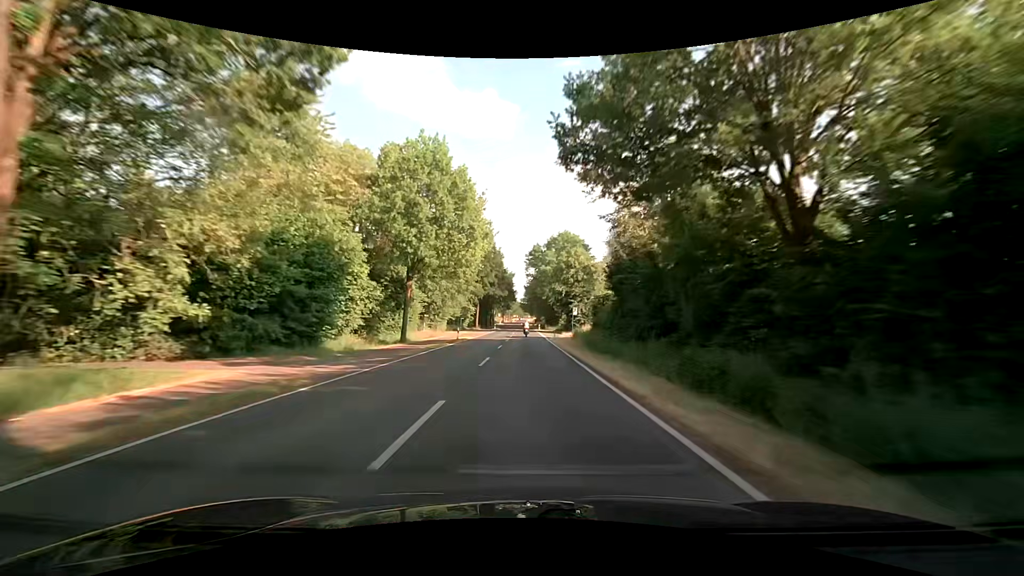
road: secondary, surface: asphalt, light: Day
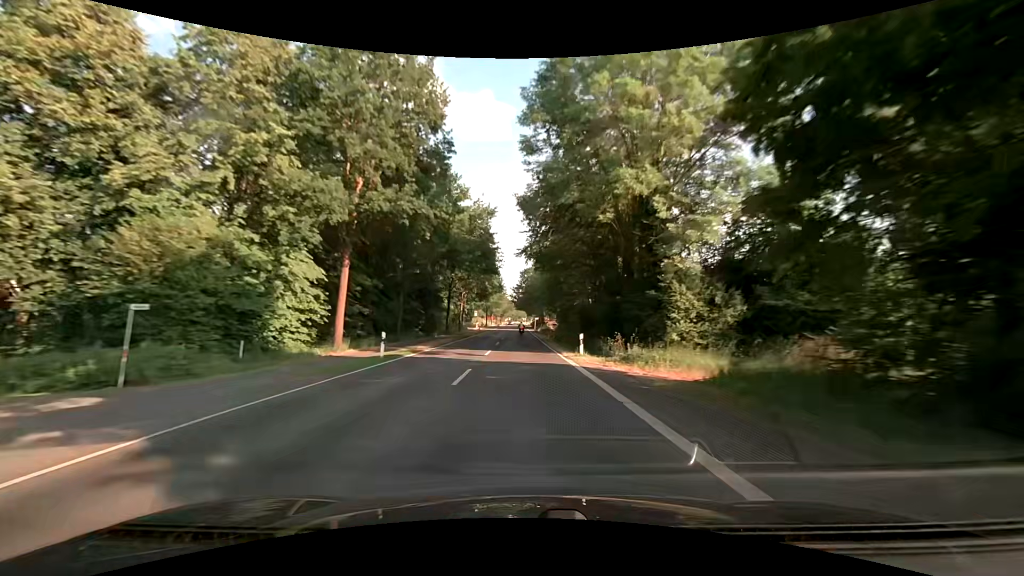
(+0.3, +72.0) m; +1°
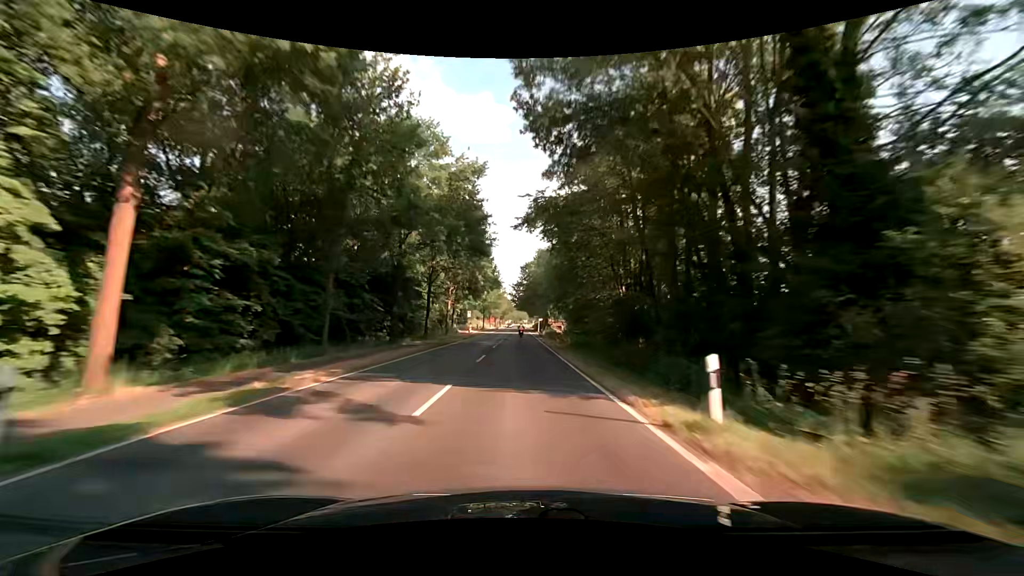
(-0.1, +14.9) m; 0°
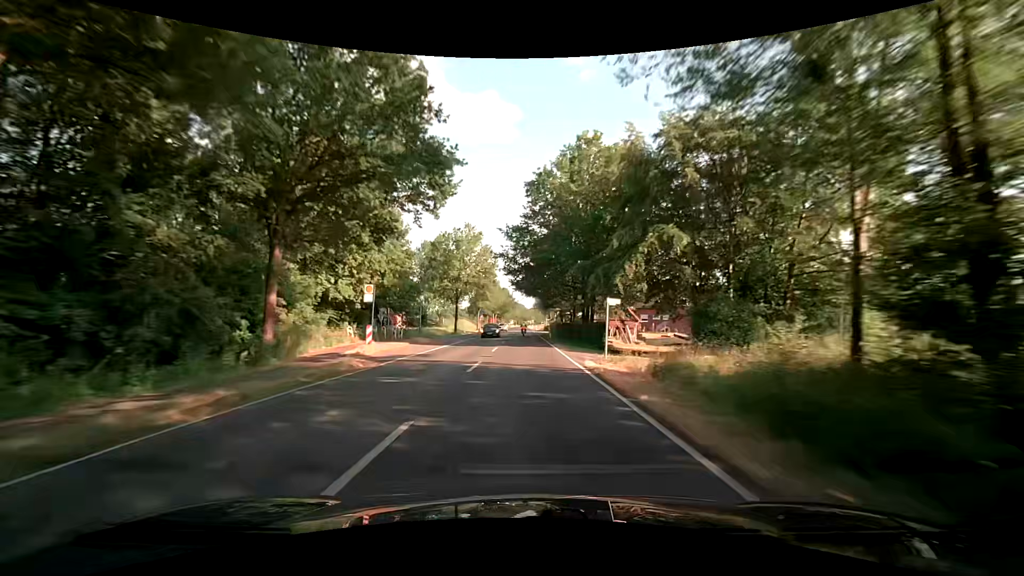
(-0.3, +60.0) m; 0°
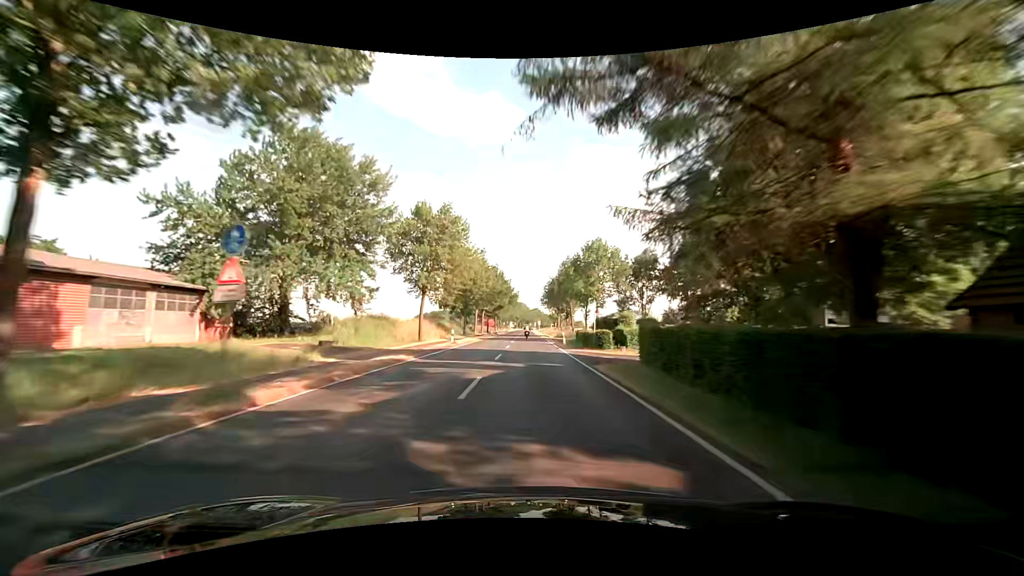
(-0.2, +59.6) m; 0°
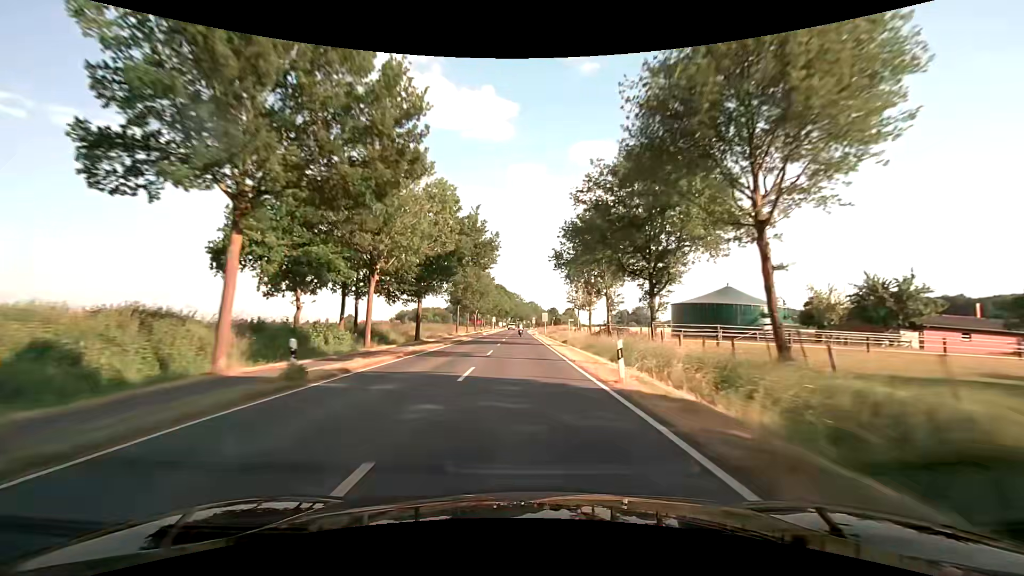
(+0.6, +74.1) m; +1°
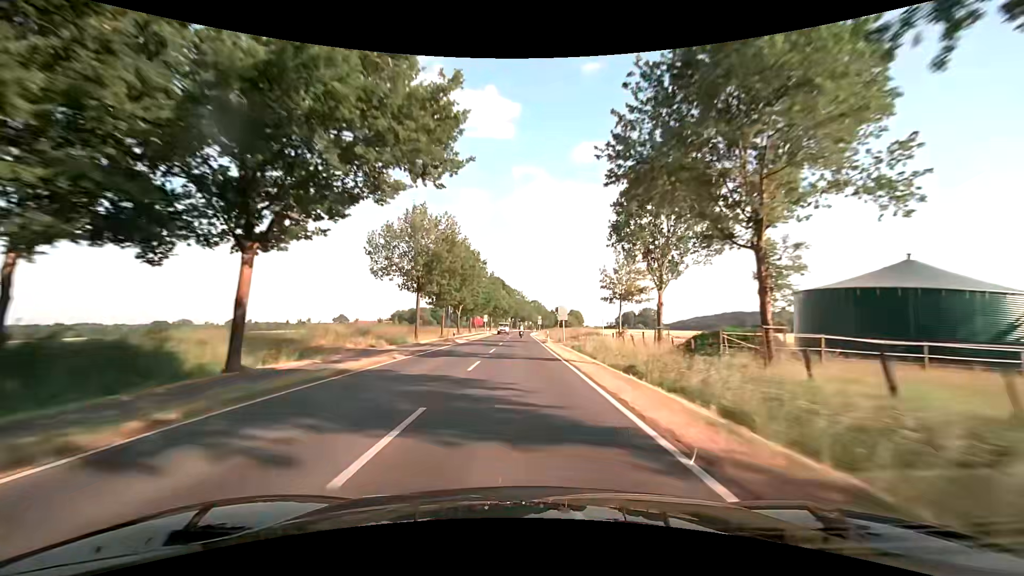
(-0.1, +29.7) m; 0°
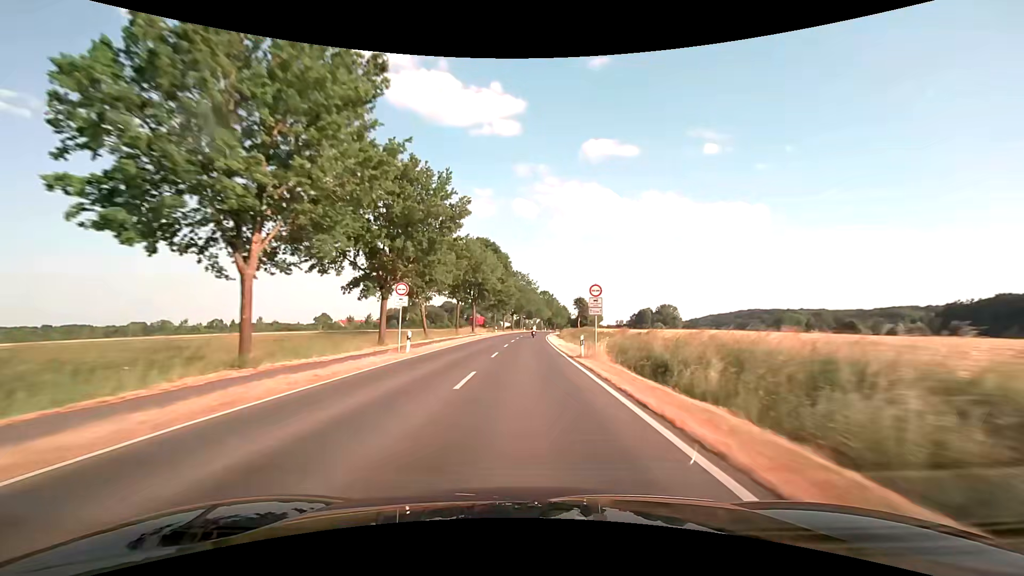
(-0.2, +59.7) m; 0°
(0, +10) (0, +20) (0, +30) (0, +40) (0, +50) (+1, +60) (+1, +70) (+1, +80) (+2, +90) (+3, +100) m
